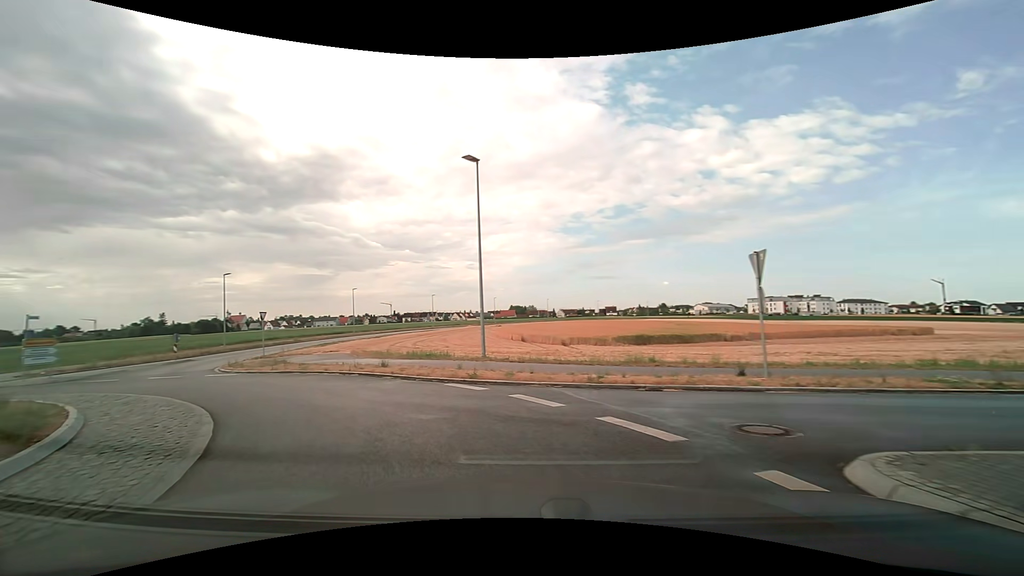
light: Day
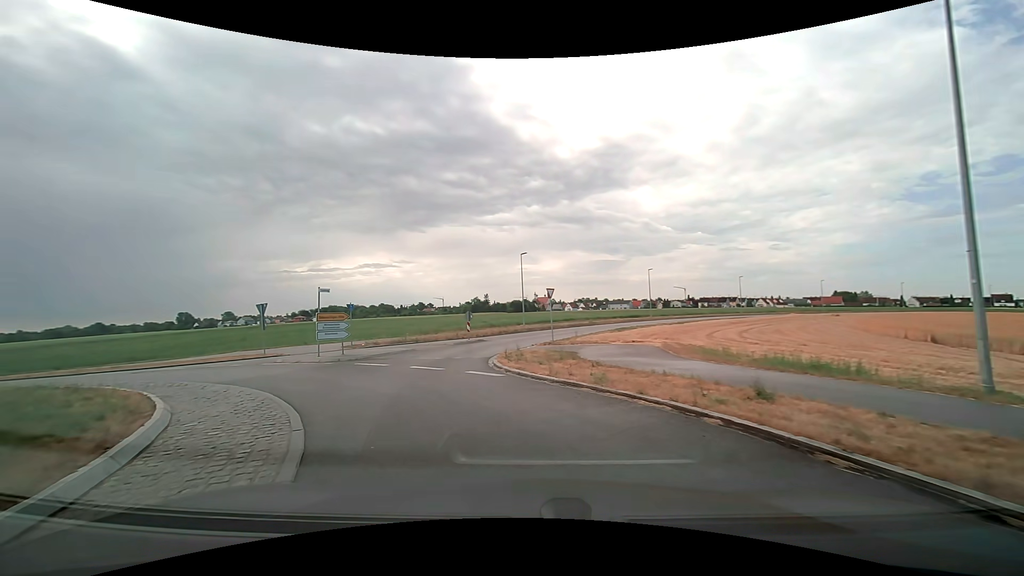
(-2.6, +8.4) m; -33°
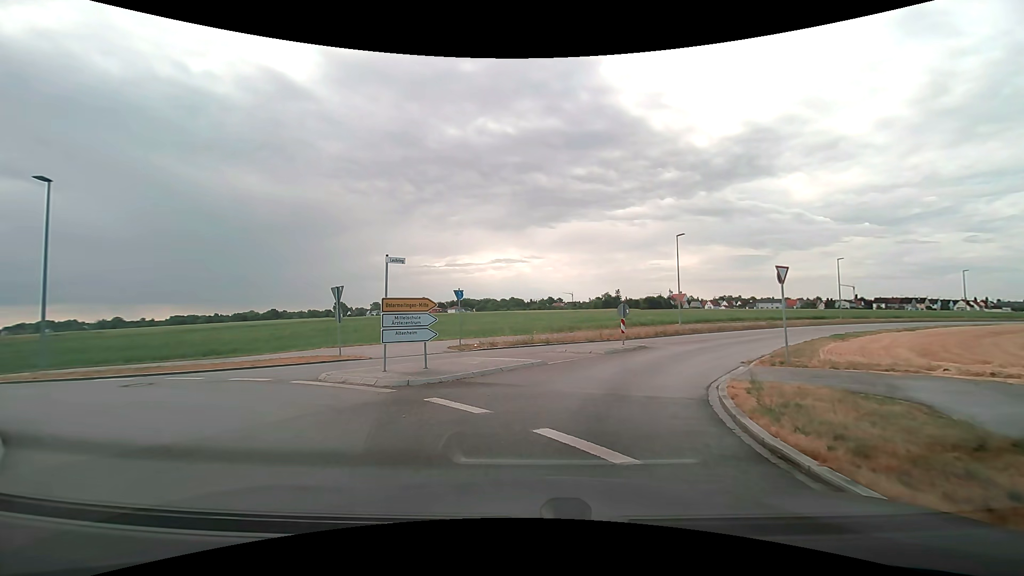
(-1.7, +9.3) m; -15°
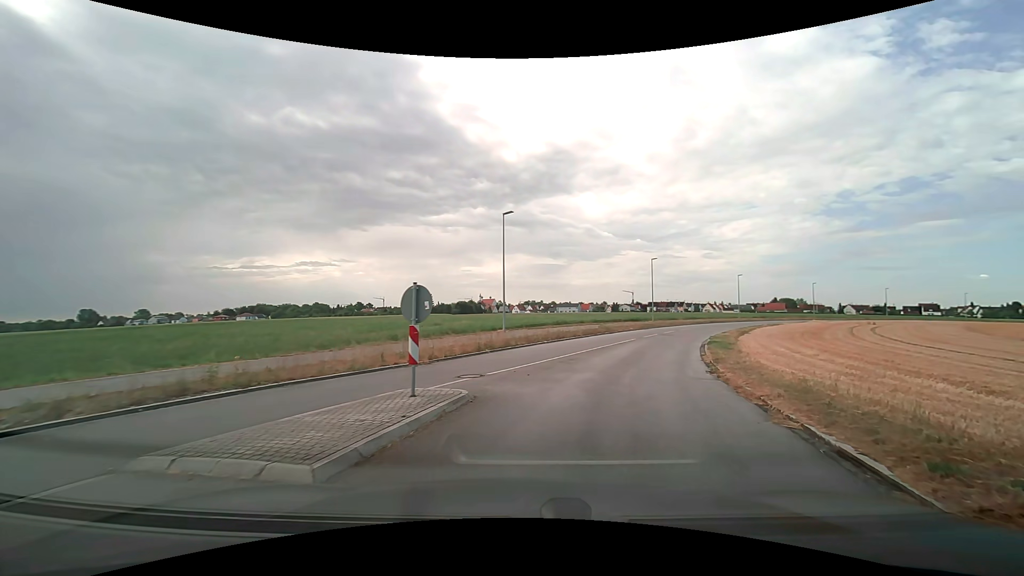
(+2.0, +13.1) m; +21°
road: tertiary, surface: asphalt
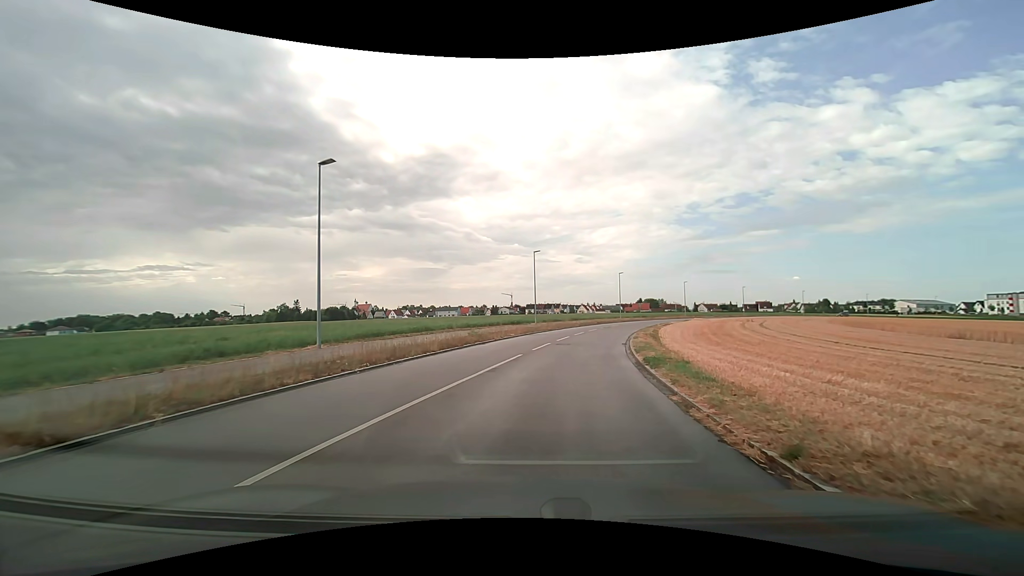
(+1.8, +11.4) m; +14°
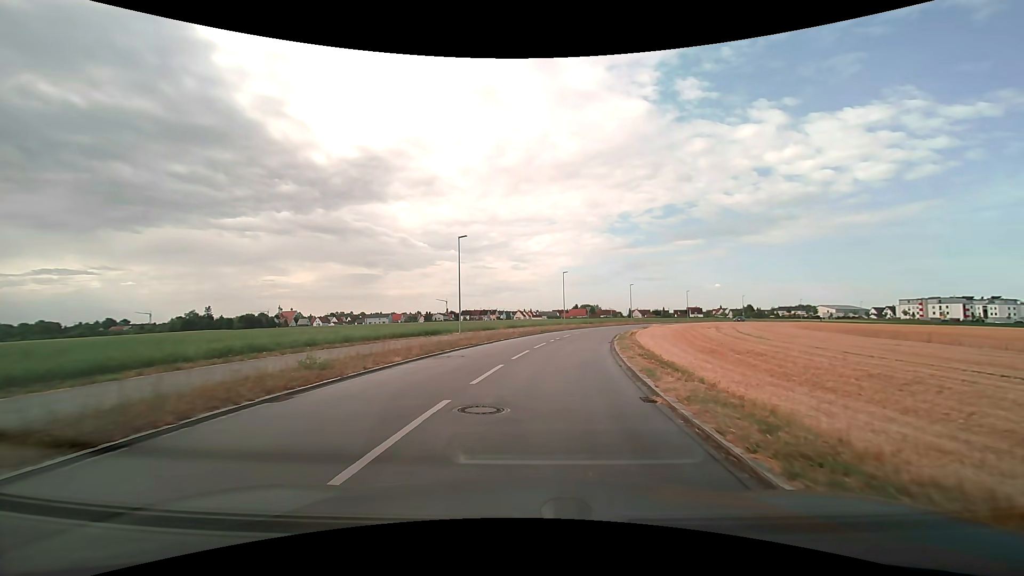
(+0.9, +14.4) m; +7°
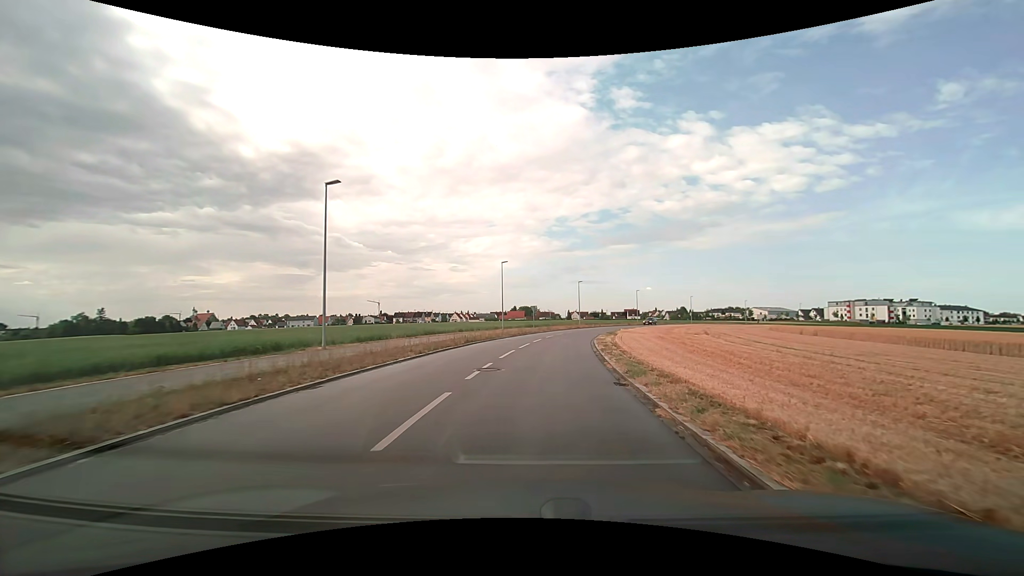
(+1.0, +17.0) m; +7°
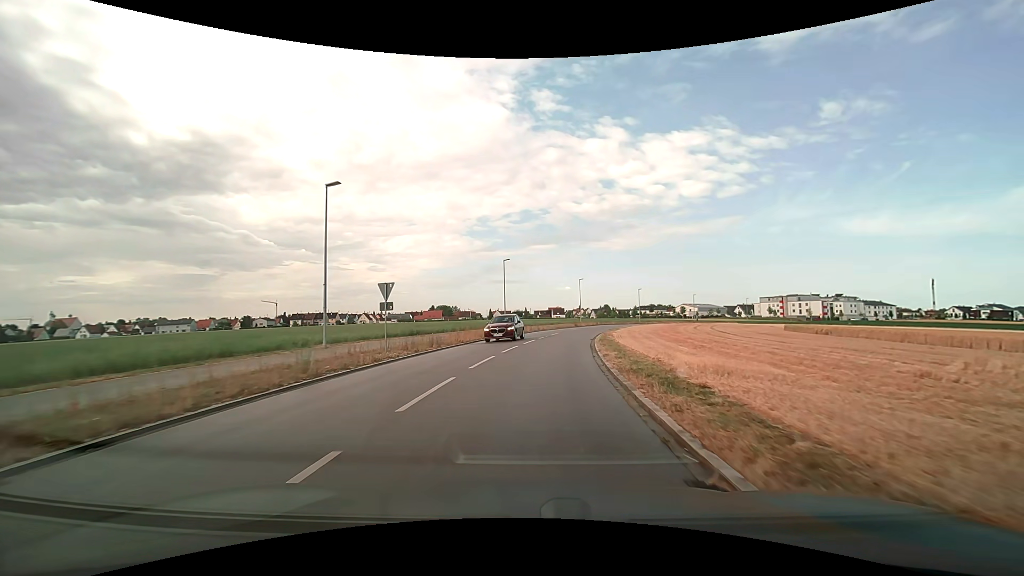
(+2.9, +34.7) m; +9°
(0, +10) (+1, +20) (+2, +30) (+4, +40) (+6, +50) (+8, +59) (+11, +69) (+15, +78) (+19, +87) (+23, +96) m
